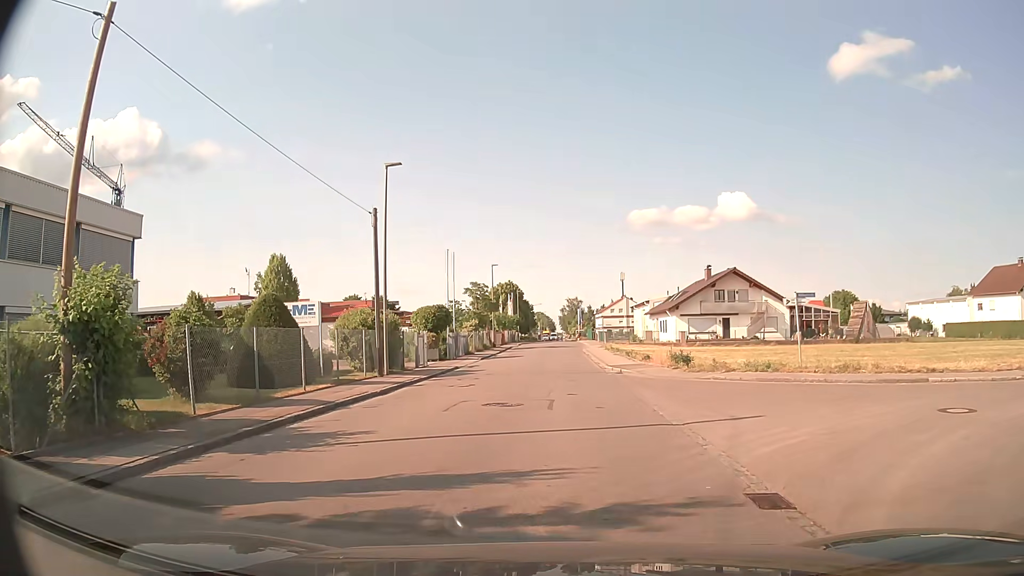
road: residential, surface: asphalt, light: Day
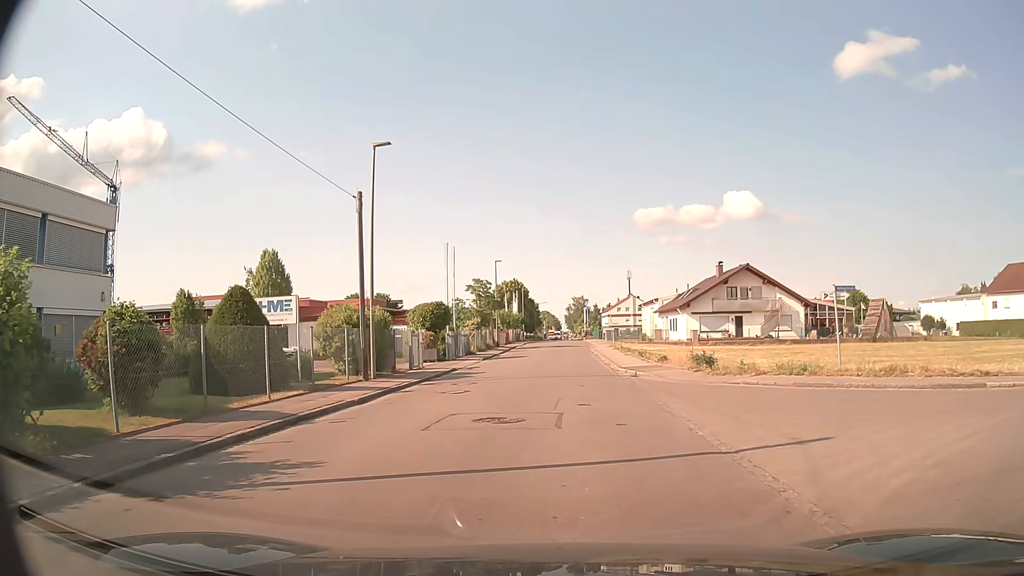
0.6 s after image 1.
(0.0, +2.6) m; -1°
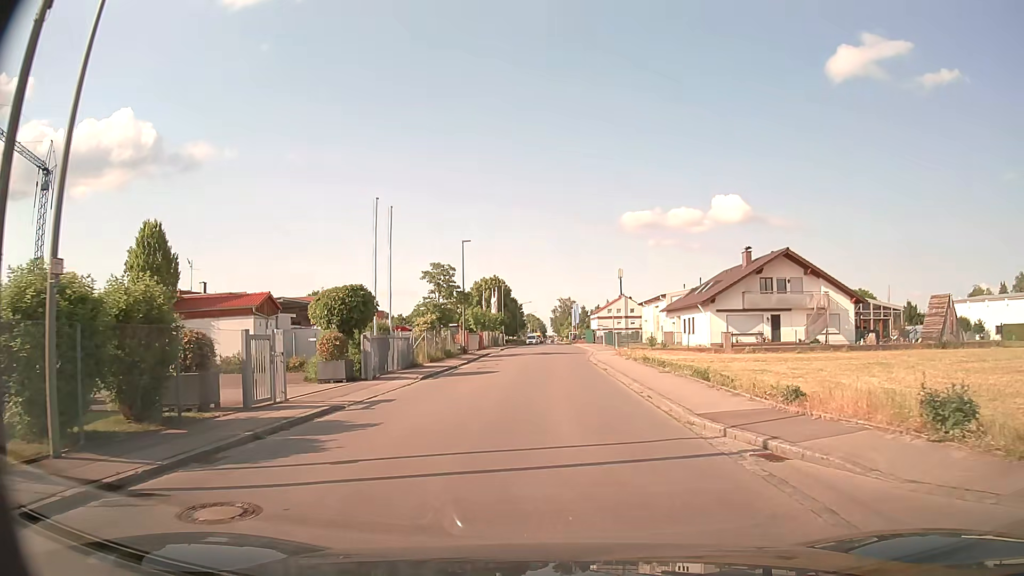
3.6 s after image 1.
(+0.1, +15.1) m; +1°
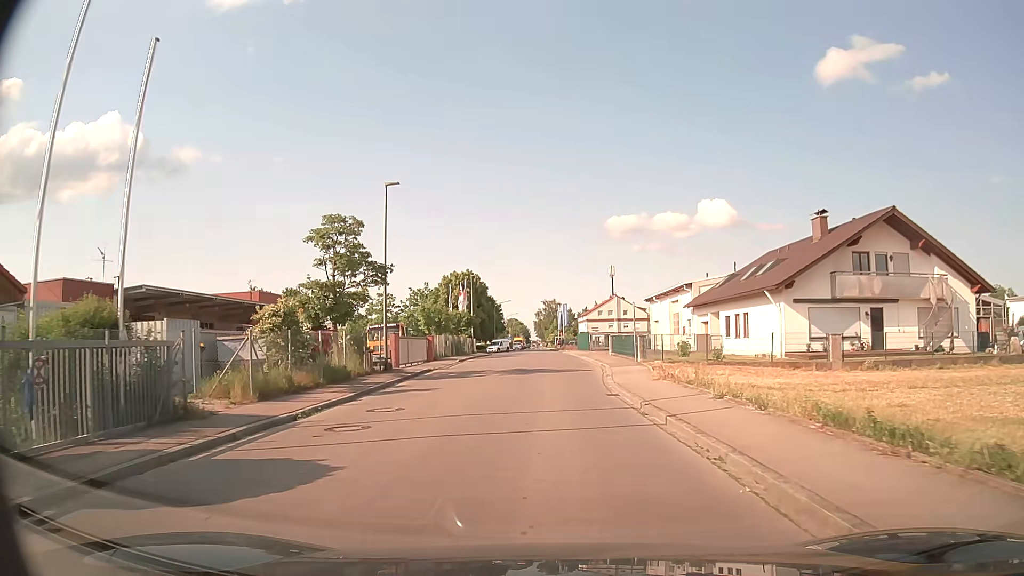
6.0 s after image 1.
(+0.2, +19.2) m; +1°
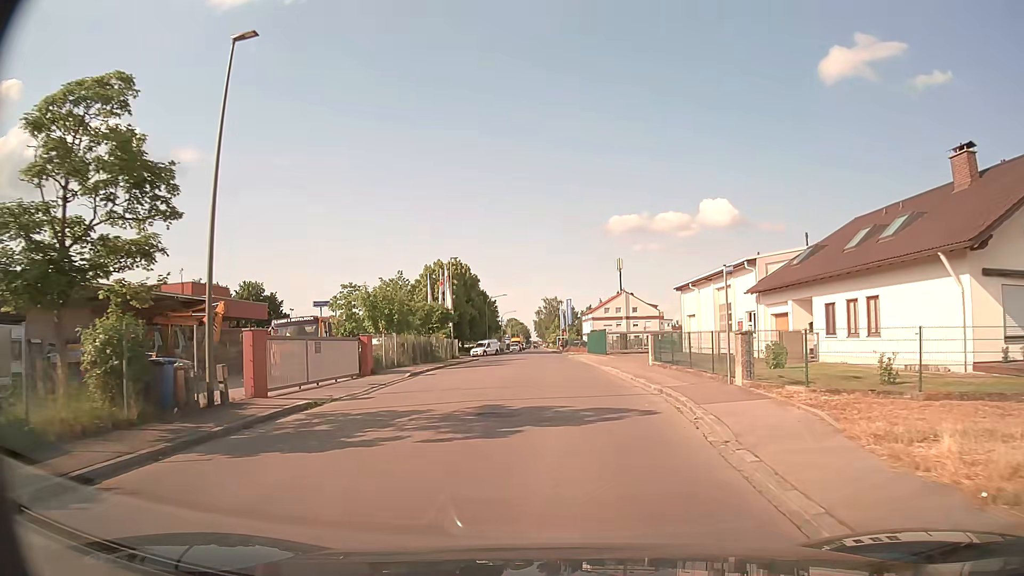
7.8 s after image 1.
(0.0, +15.4) m; 0°
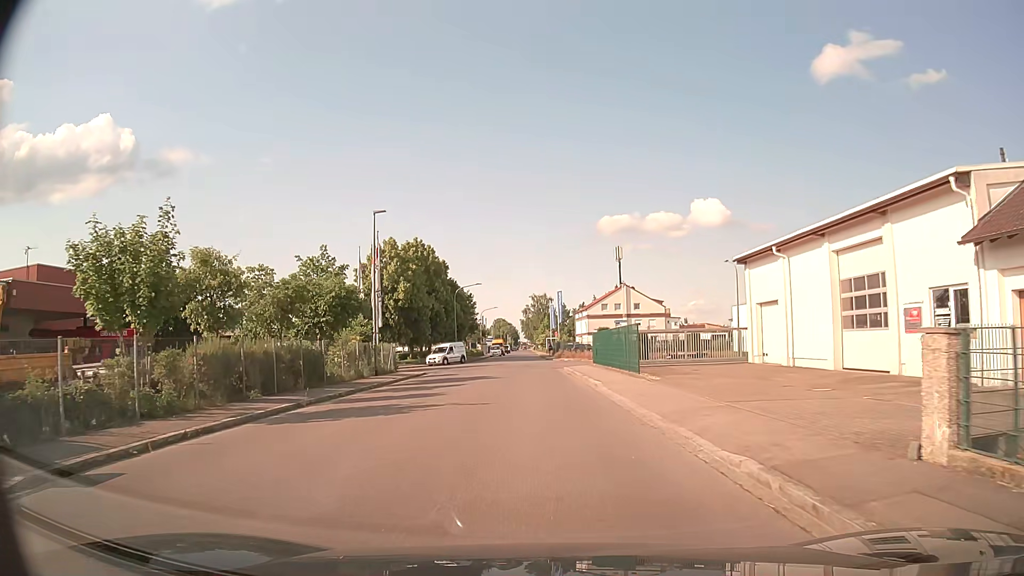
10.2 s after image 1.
(+0.3, +20.1) m; +1°
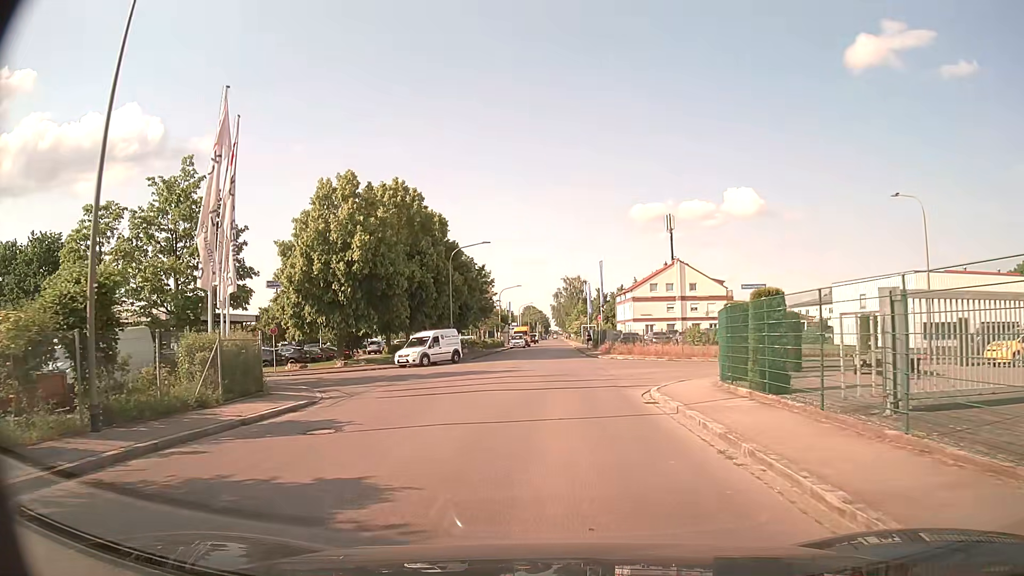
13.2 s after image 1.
(-0.6, +22.8) m; -3°
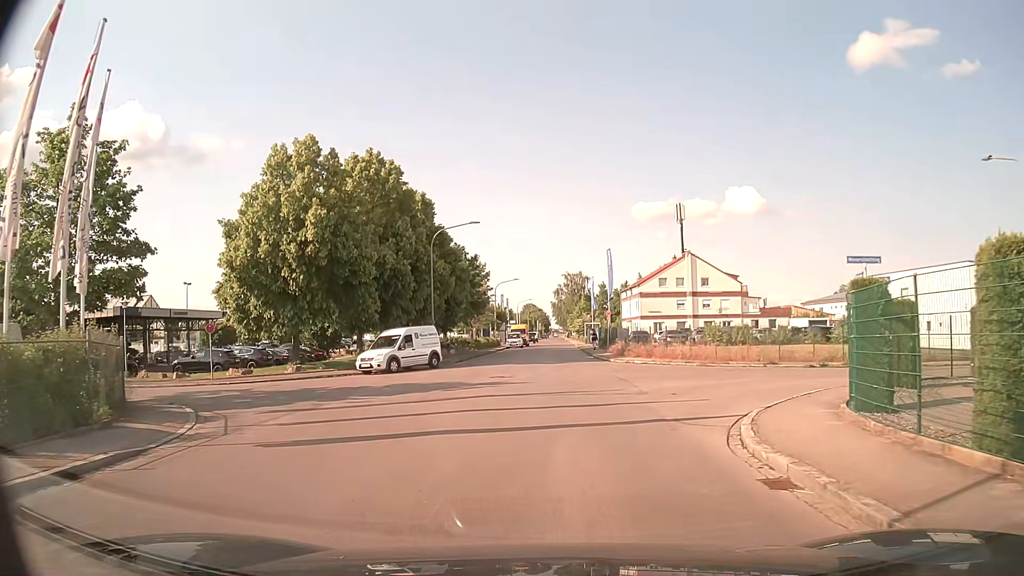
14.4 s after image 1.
(0.0, +7.4) m; 0°
(0, +10) (+1, +20) (+1, +30) (+1, +40) (+1, +50) (+1, +60) (+1, +70) (+2, +80) (+2, +90) (+2, +100) m
